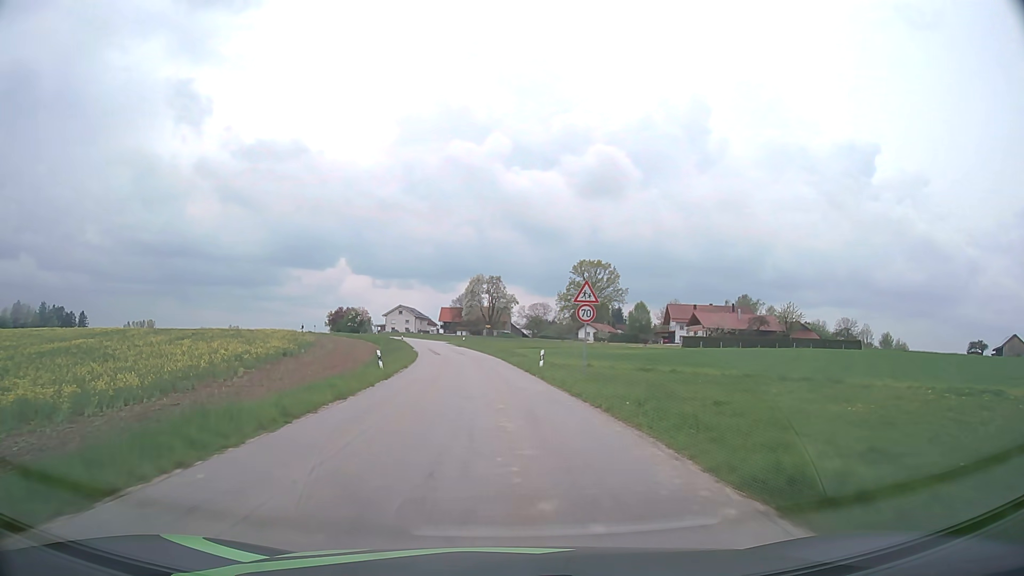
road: tertiary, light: Day
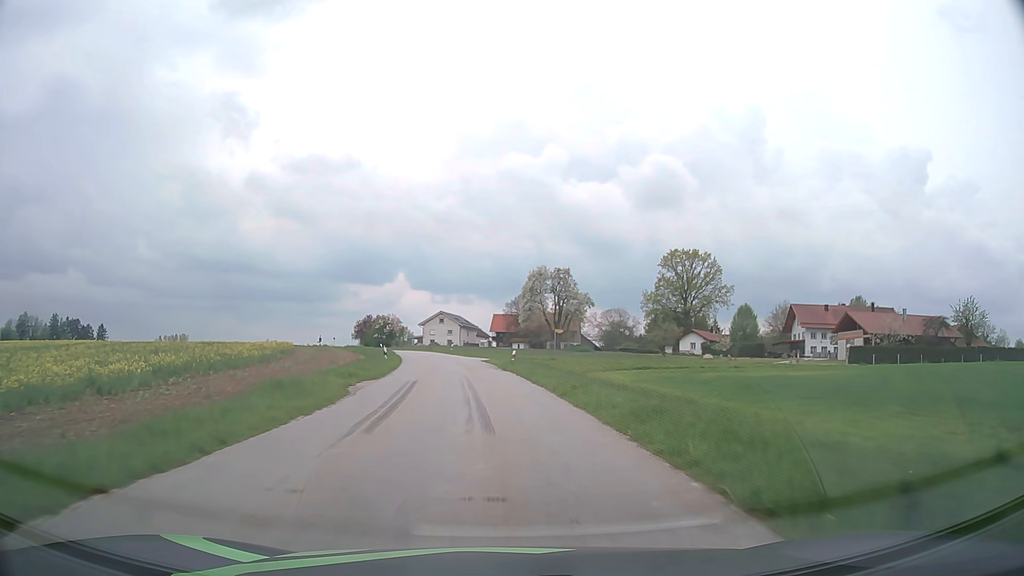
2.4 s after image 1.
(-2.0, +40.9) m; -5°
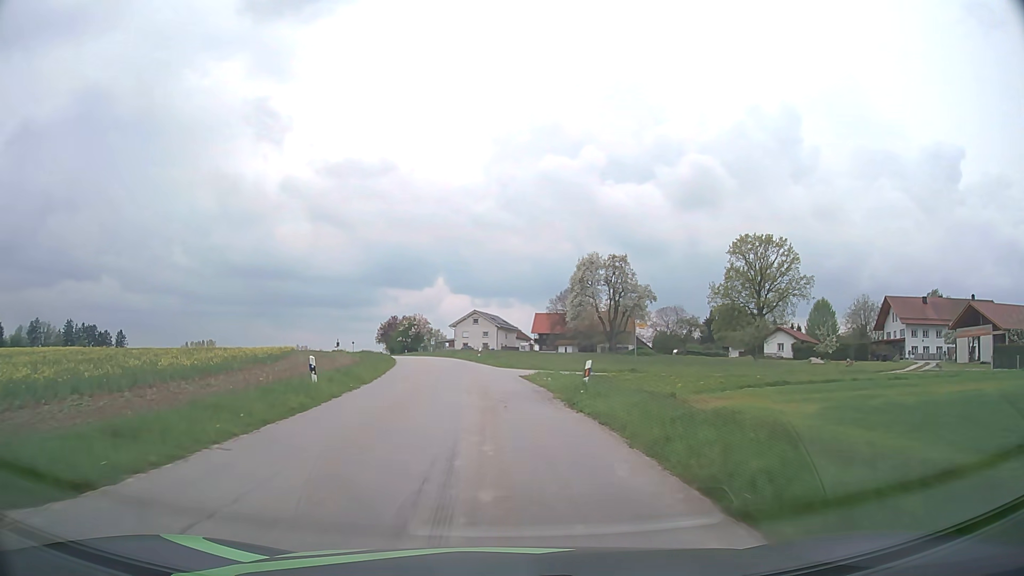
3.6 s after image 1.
(-0.5, +20.2) m; -3°
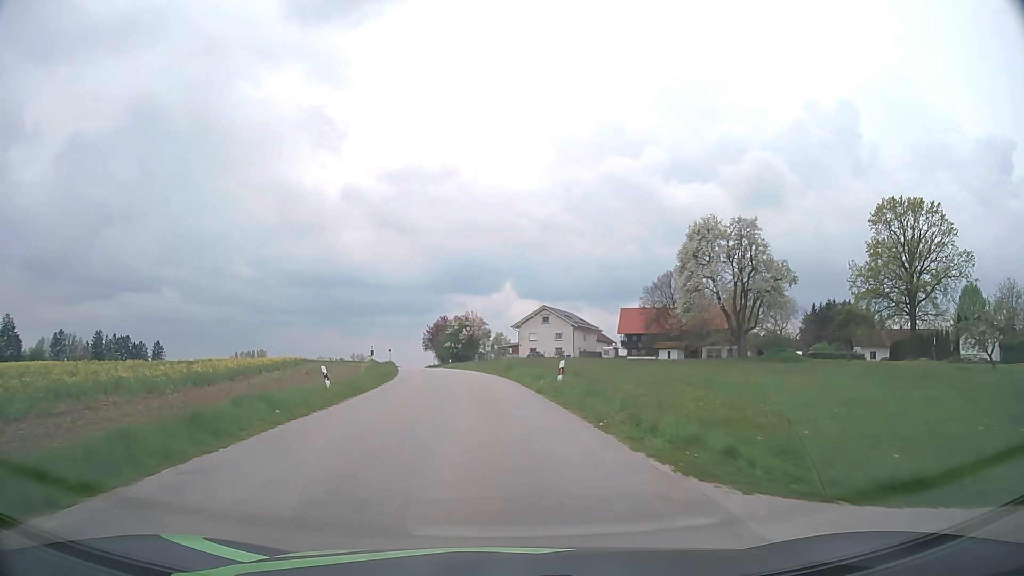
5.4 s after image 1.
(-1.5, +29.8) m; -6°
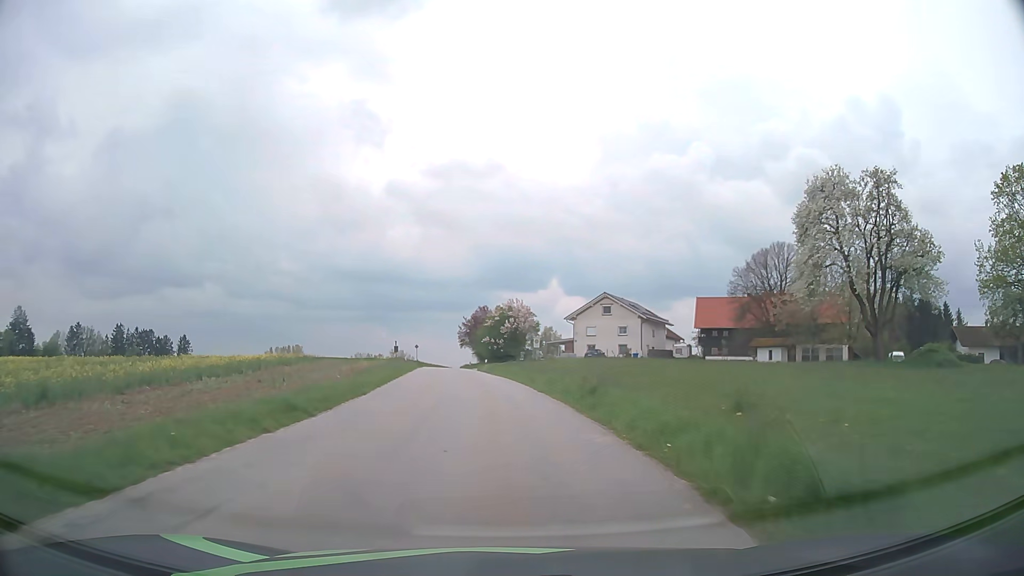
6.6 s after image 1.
(-0.7, +19.5) m; -4°
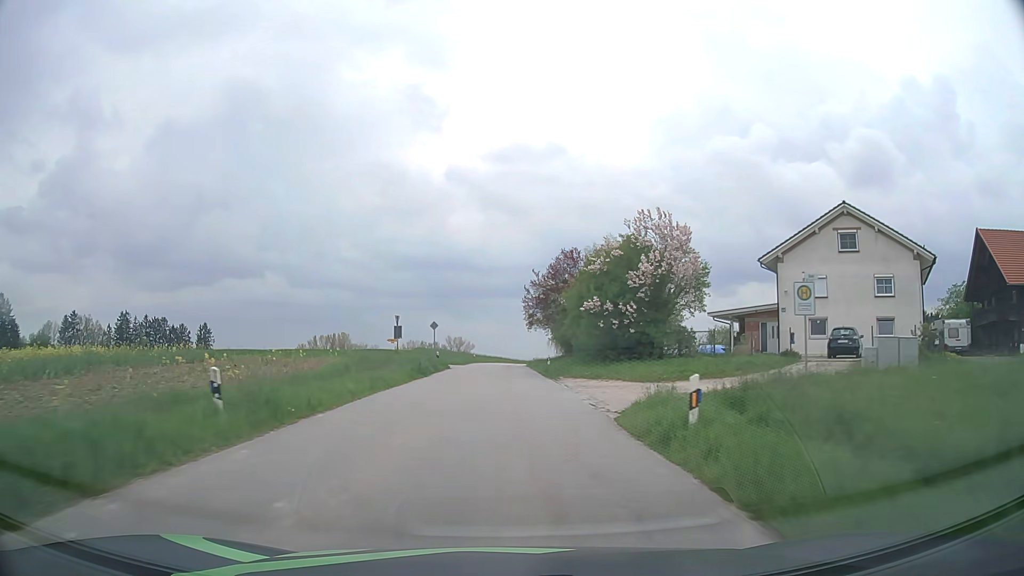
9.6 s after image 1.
(-3.1, +48.4) m; -6°
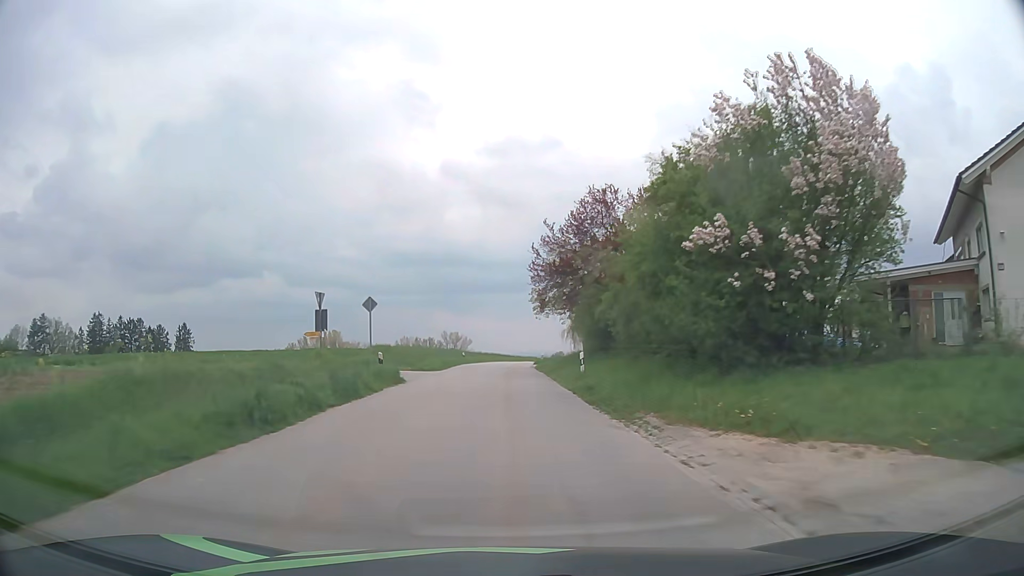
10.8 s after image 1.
(+0.1, +19.7) m; 0°
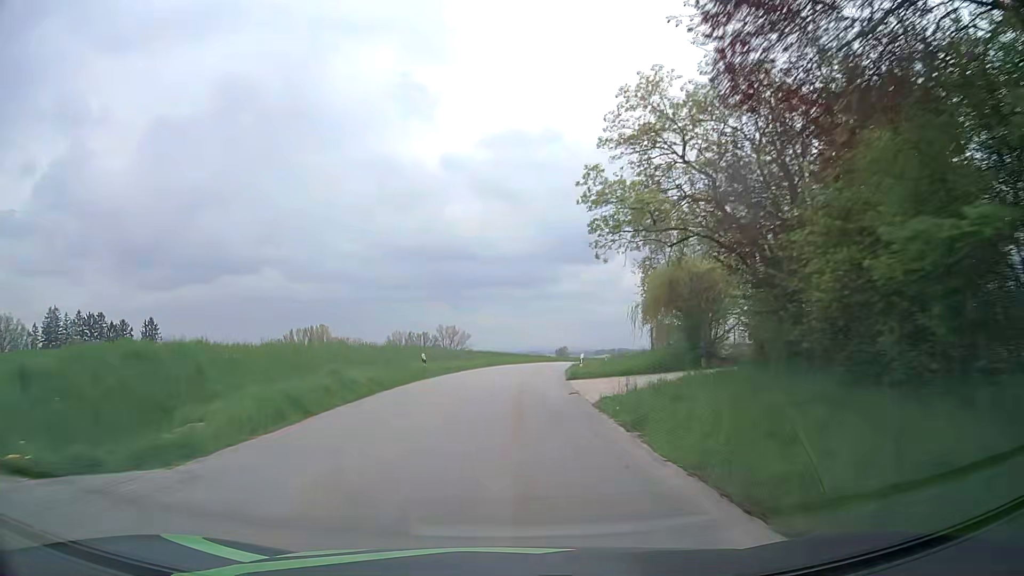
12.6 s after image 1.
(-0.1, +30.2) m; -1°
(0, +10) (0, +20) (+1, +30) (+2, +40) (+3, +50) (+4, +60) (+6, +70) (+9, +79) (+12, +89) (+15, +98) m
